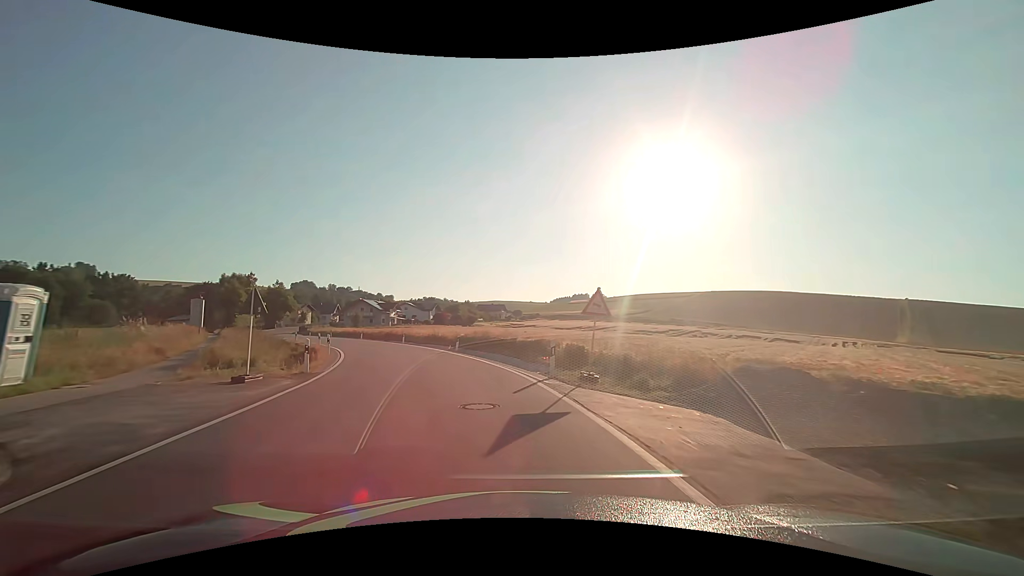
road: secondary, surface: asphalt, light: Day
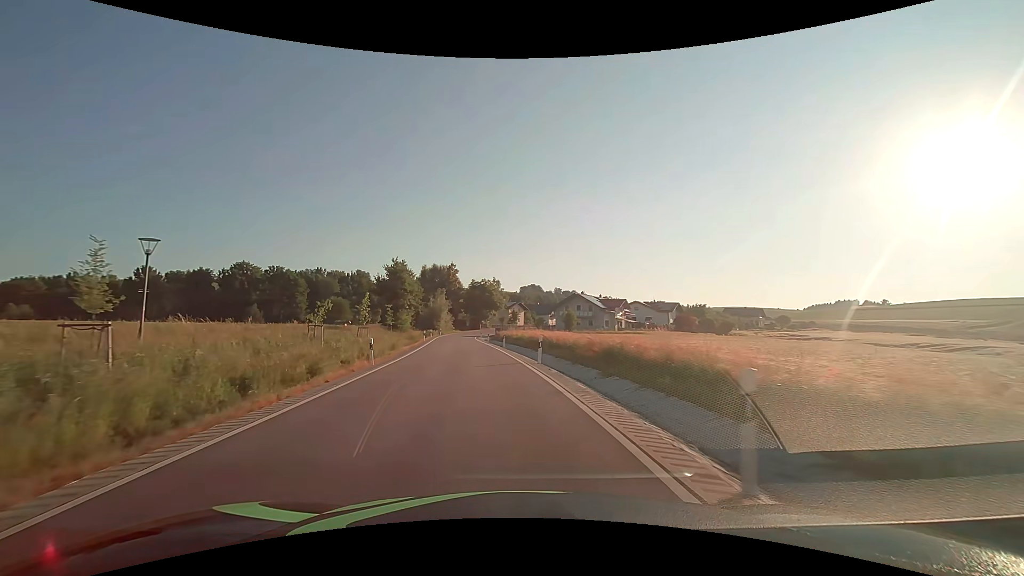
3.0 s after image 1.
(-8.5, +36.4) m; -25°
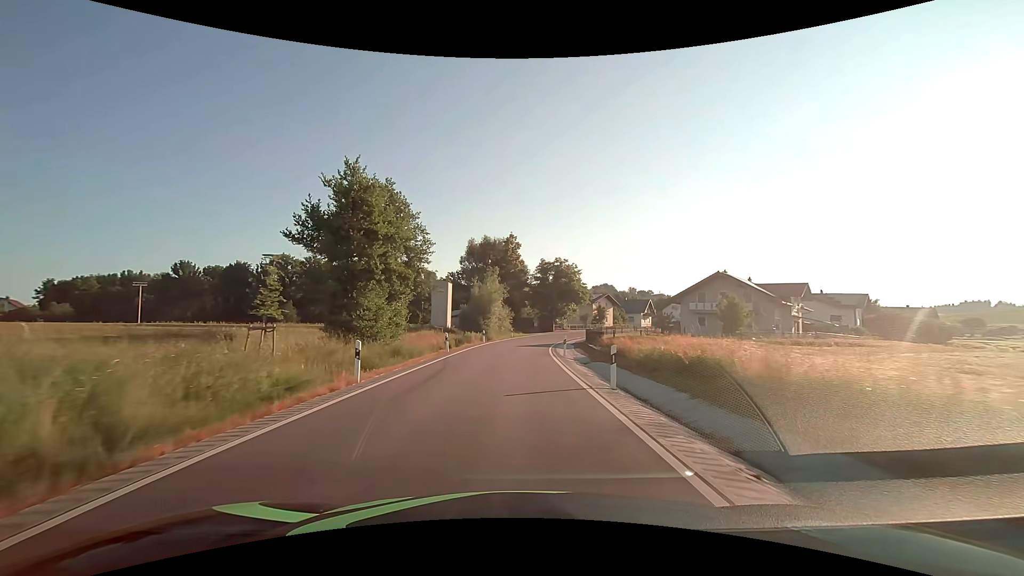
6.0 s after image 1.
(-3.5, +37.8) m; -8°
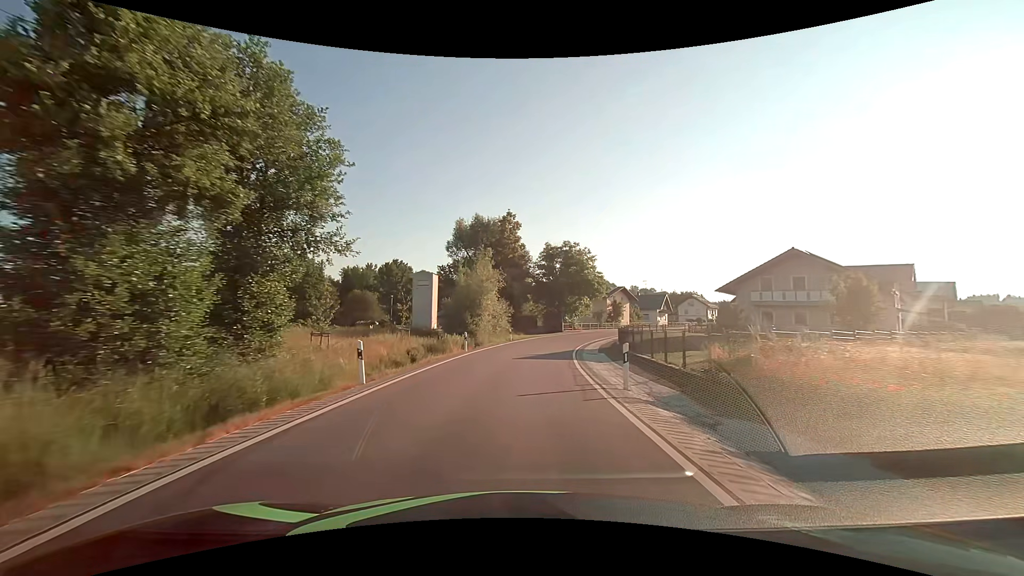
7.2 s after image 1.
(0.0, +15.3) m; 0°
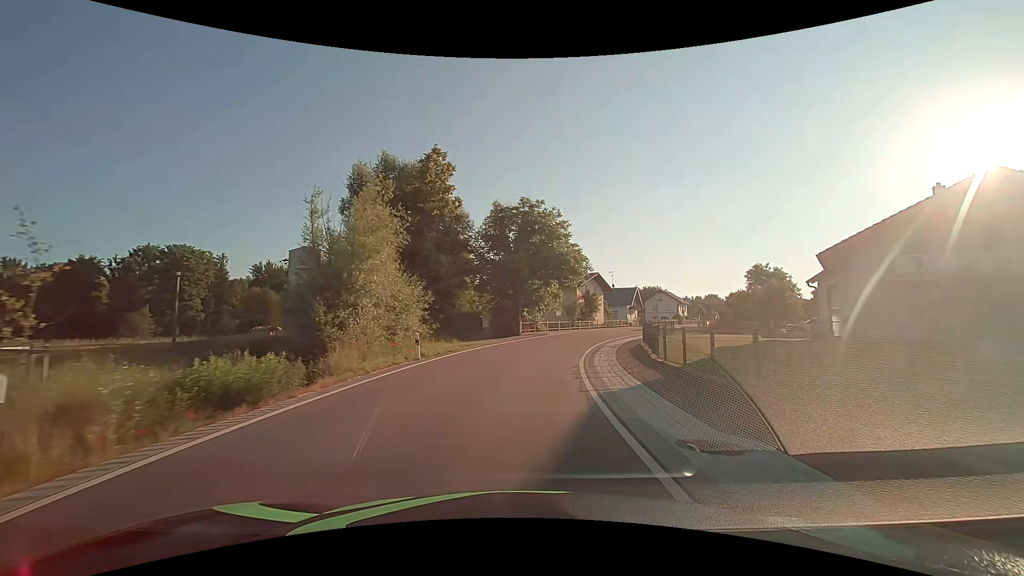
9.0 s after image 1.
(+1.0, +22.8) m; +6°
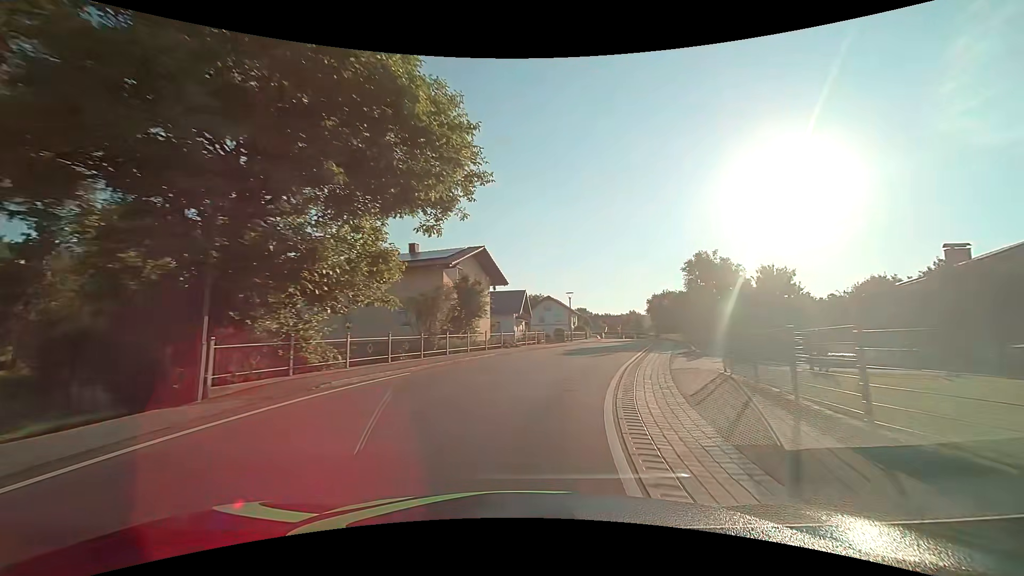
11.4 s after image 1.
(+3.3, +29.9) m; +15°
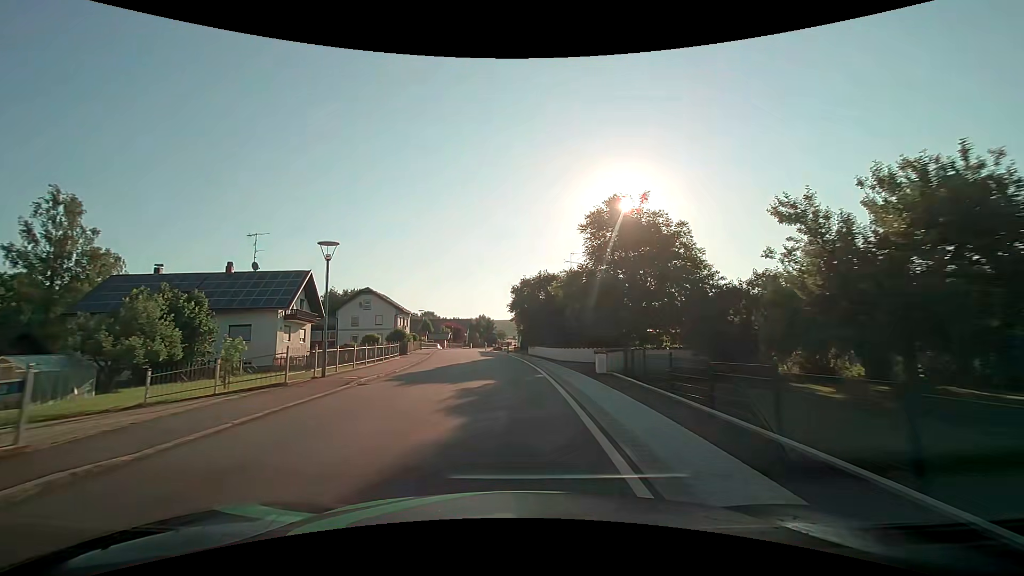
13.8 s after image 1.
(+5.7, +28.9) m; +17°
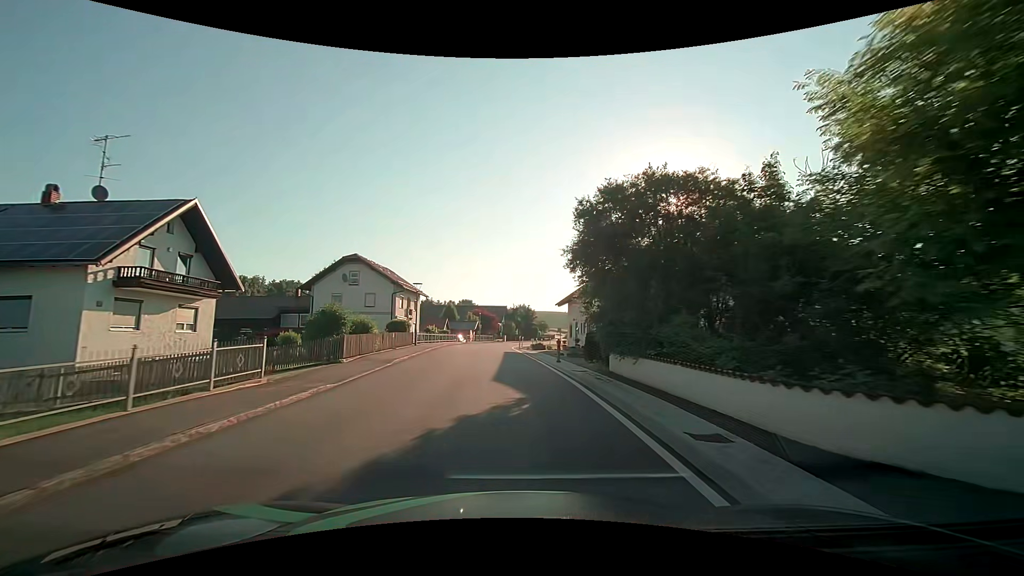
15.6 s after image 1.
(-0.7, +22.5) m; -5°
(0, +10) (-1, +20) (-1, +30) (-2, +40) (-2, +50) (-1, +60) (0, +70) (+2, +80) (+4, +89) (+7, +99) m
